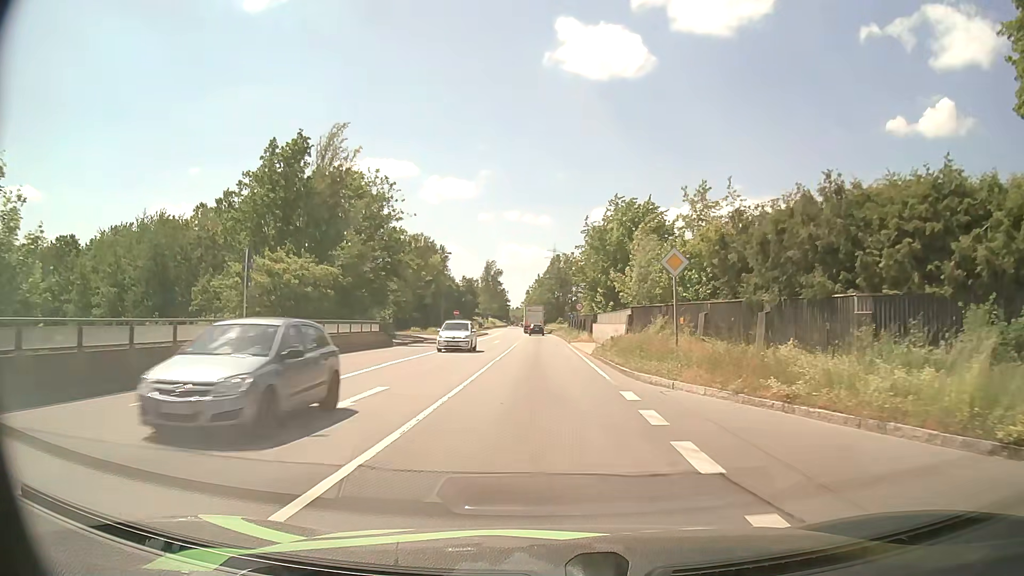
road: primary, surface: asphalt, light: Day
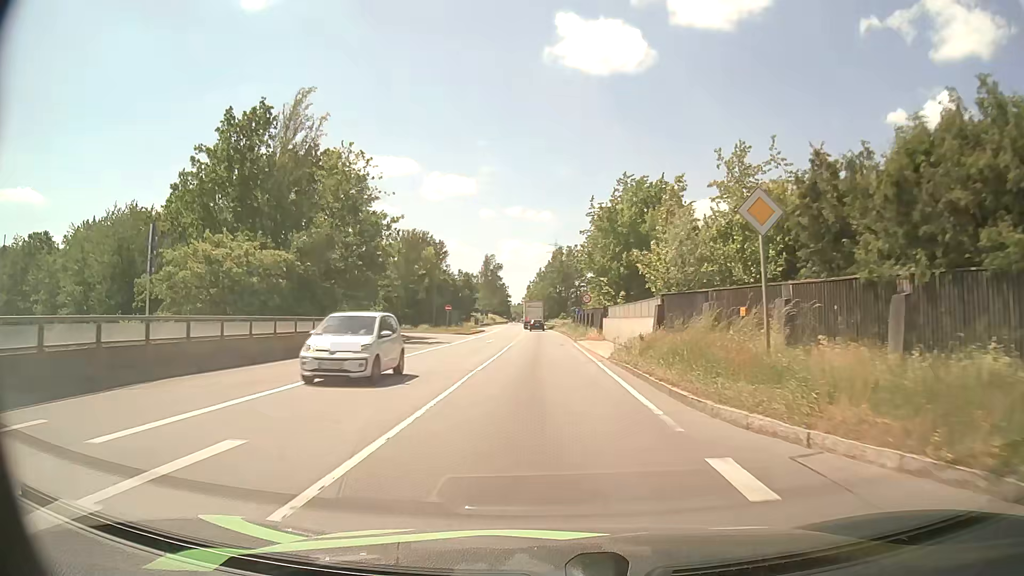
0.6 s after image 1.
(0.0, +7.4) m; 0°
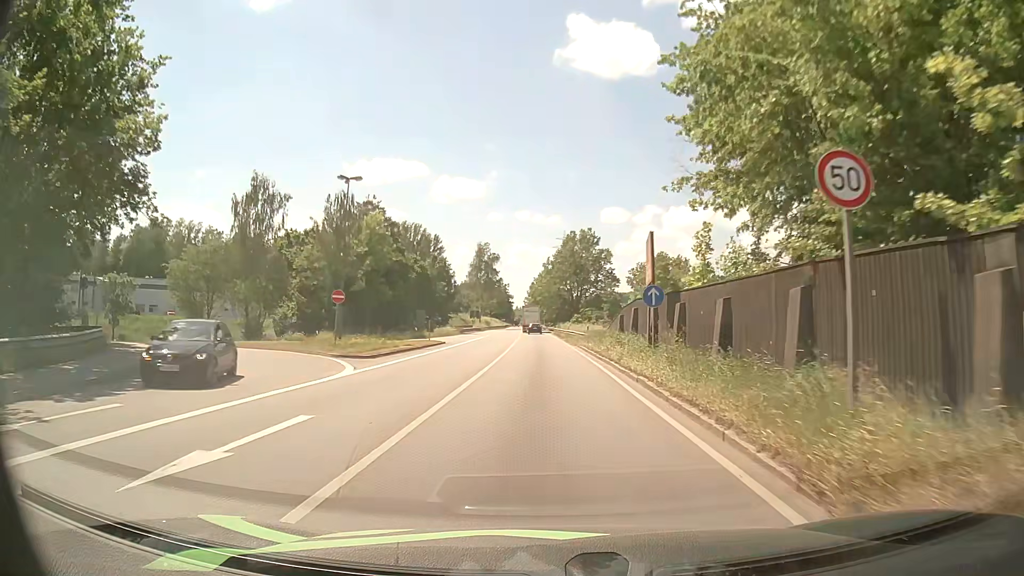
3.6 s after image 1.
(-0.1, +37.4) m; 0°
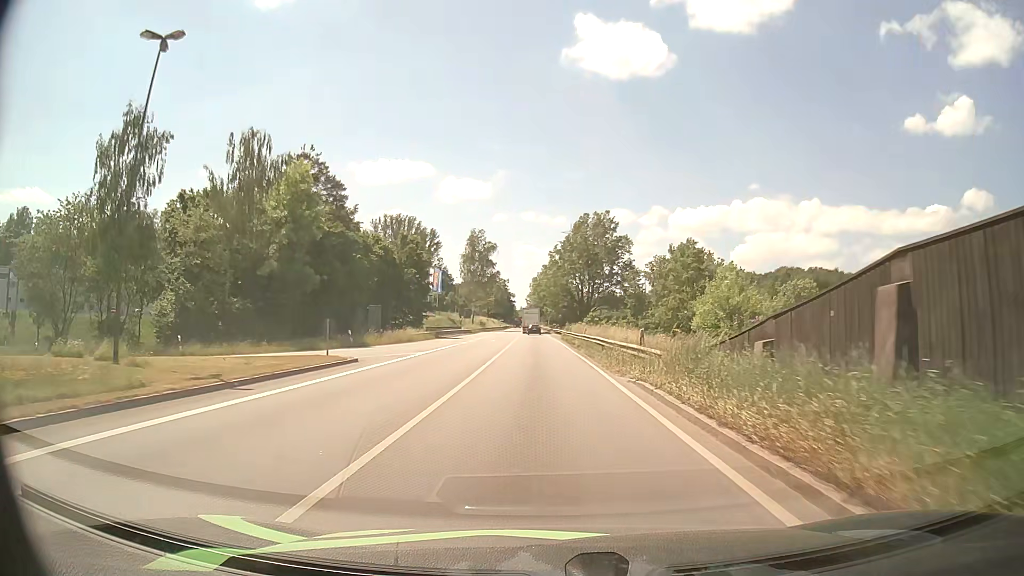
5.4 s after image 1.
(-0.1, +22.9) m; -1°
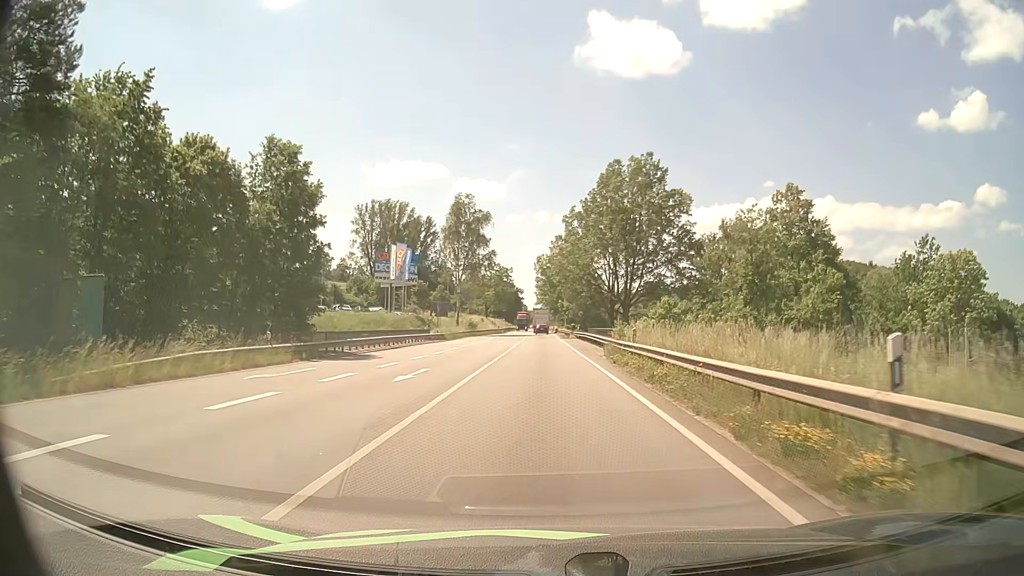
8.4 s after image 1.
(-0.1, +38.4) m; -1°
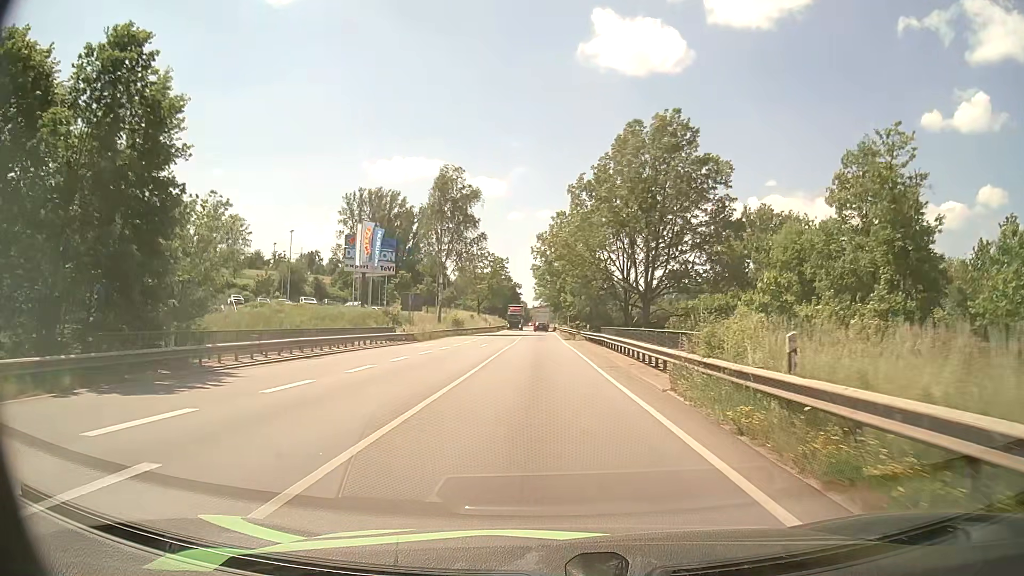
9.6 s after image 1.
(0.0, +15.4) m; 0°
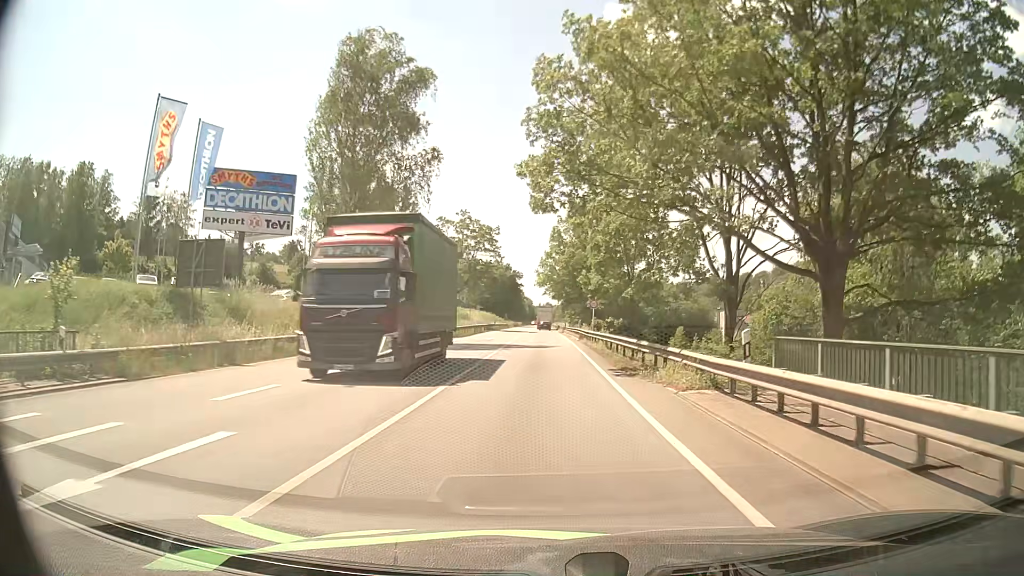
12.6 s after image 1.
(-0.1, +38.2) m; -1°
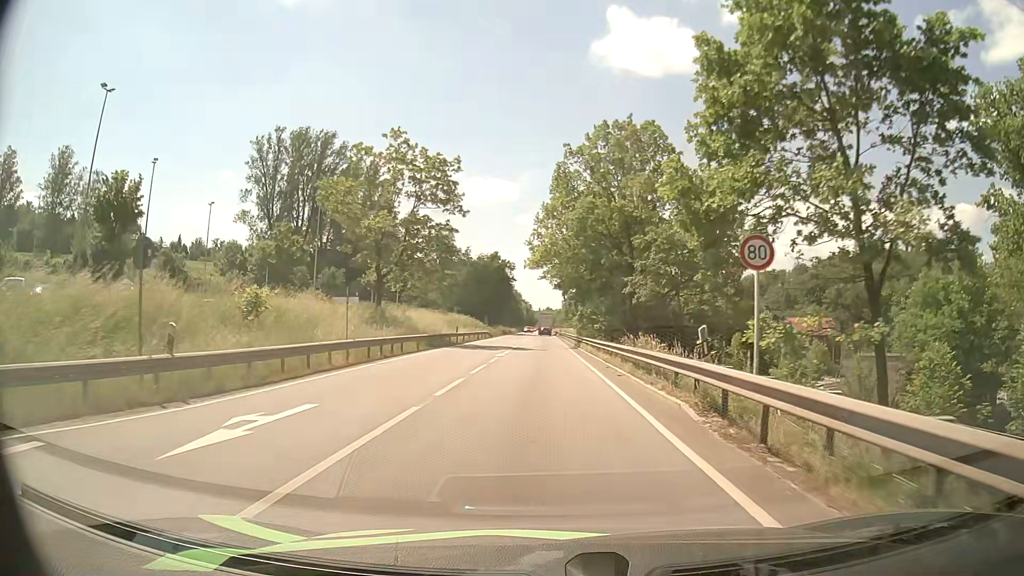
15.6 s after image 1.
(-0.1, +38.1) m; 0°
(0, +10) (0, +20) (0, +30) (0, +40) (0, +50) (0, +60) (0, +70) (0, +80) (0, +90) (0, +100) m
